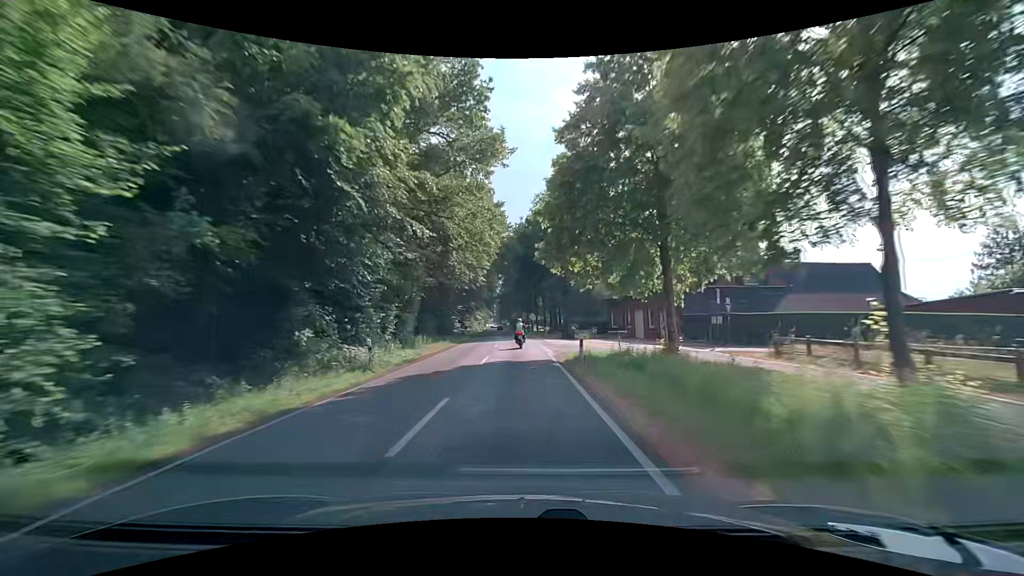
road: secondary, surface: asphalt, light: Day
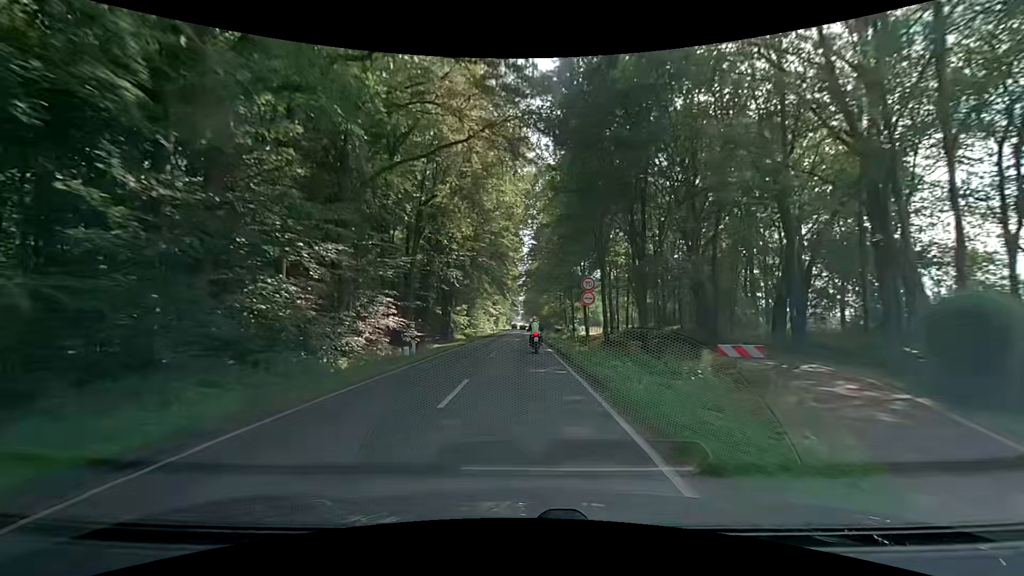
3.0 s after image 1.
(-1.4, +56.9) m; -4°
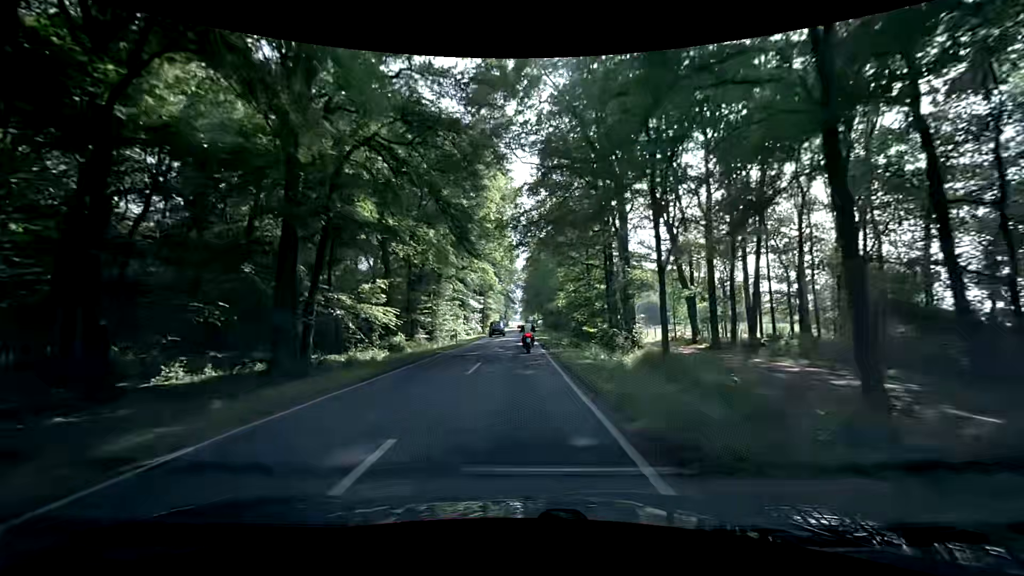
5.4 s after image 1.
(+0.3, +41.7) m; +1°
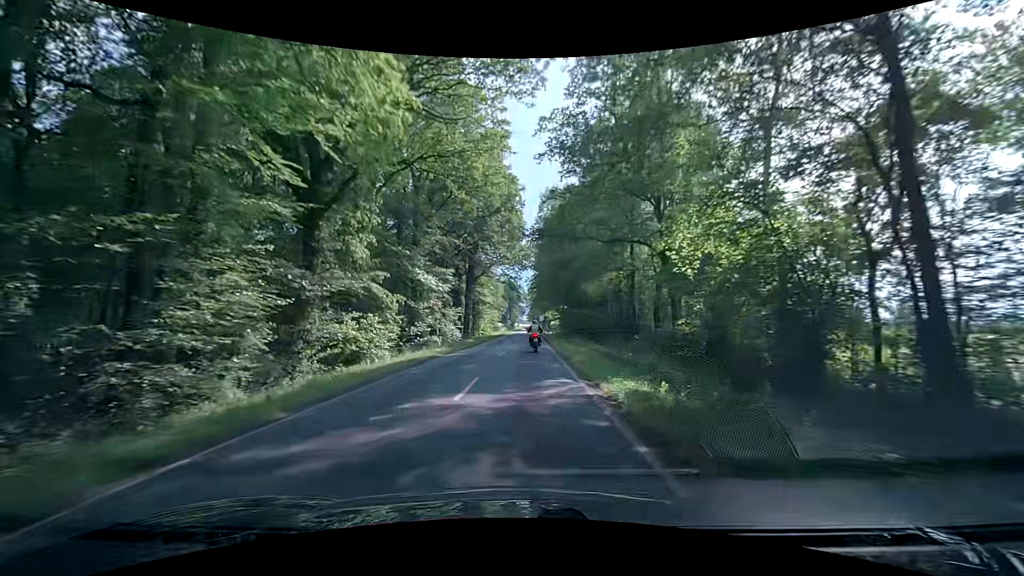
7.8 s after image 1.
(-0.2, +40.6) m; -2°
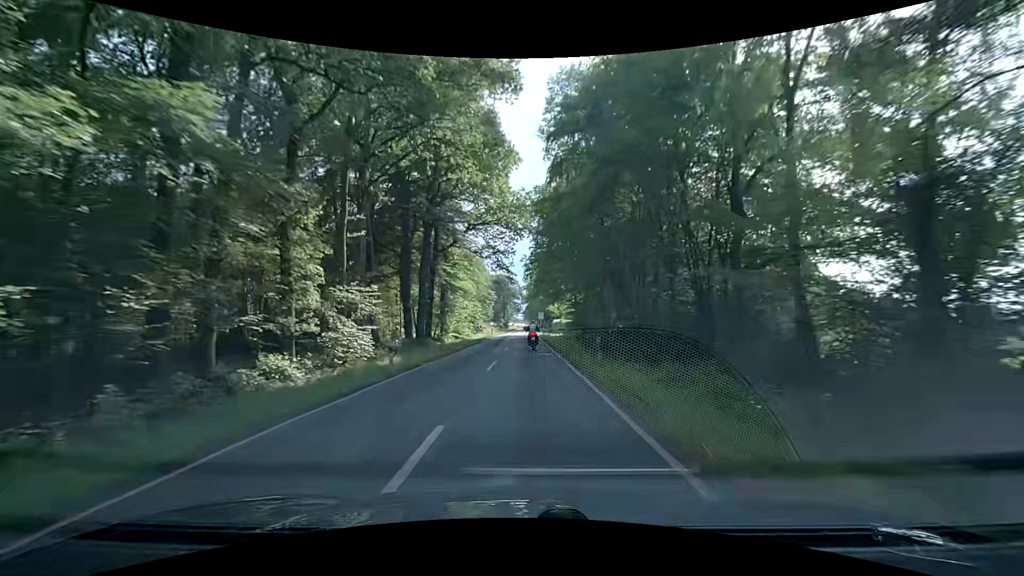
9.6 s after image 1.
(+0.5, +30.3) m; +1°
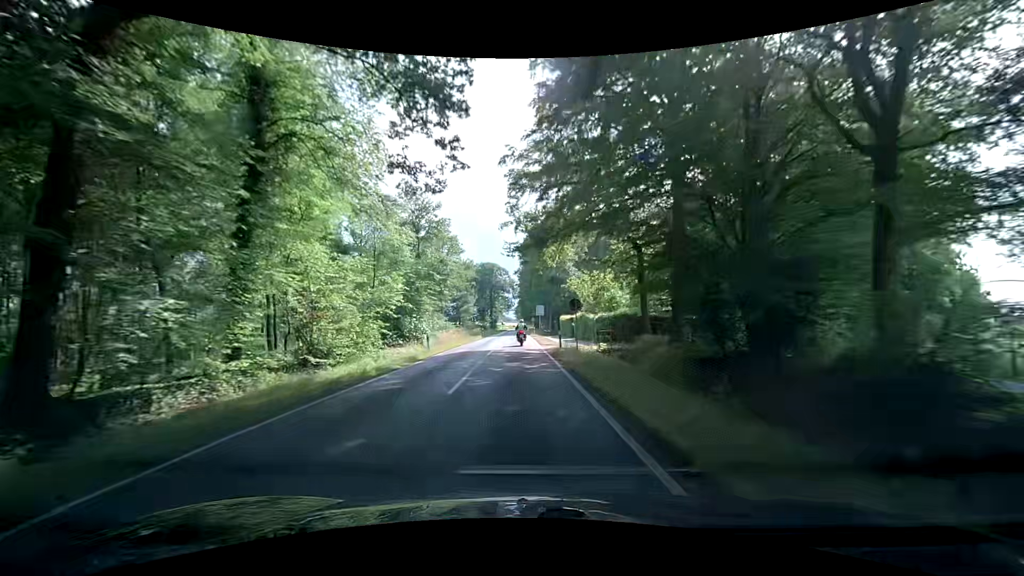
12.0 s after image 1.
(+0.9, +40.9) m; +2°
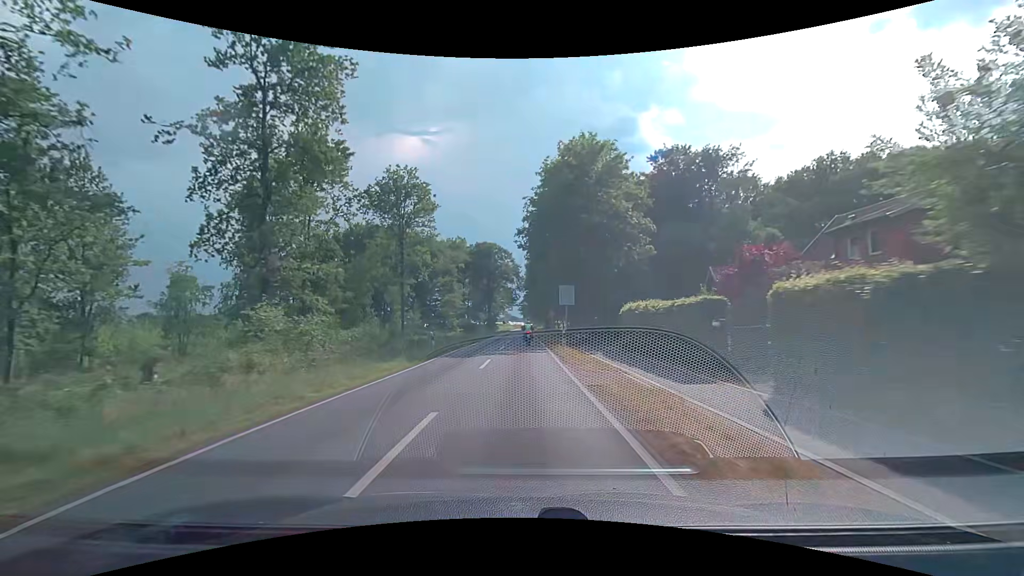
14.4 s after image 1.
(-0.5, +41.7) m; -1°
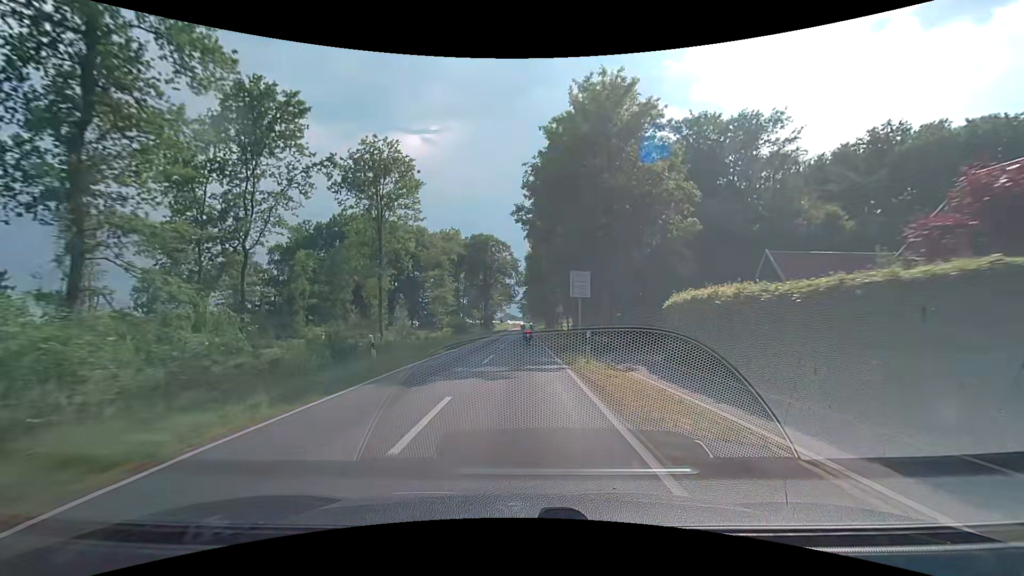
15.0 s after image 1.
(0.0, +10.5) m; 0°
(0, +10) (0, +20) (0, +30) (0, +40) (0, +50) (0, +60) (0, +70) (0, +80) (0, +90) (0, +100) m
